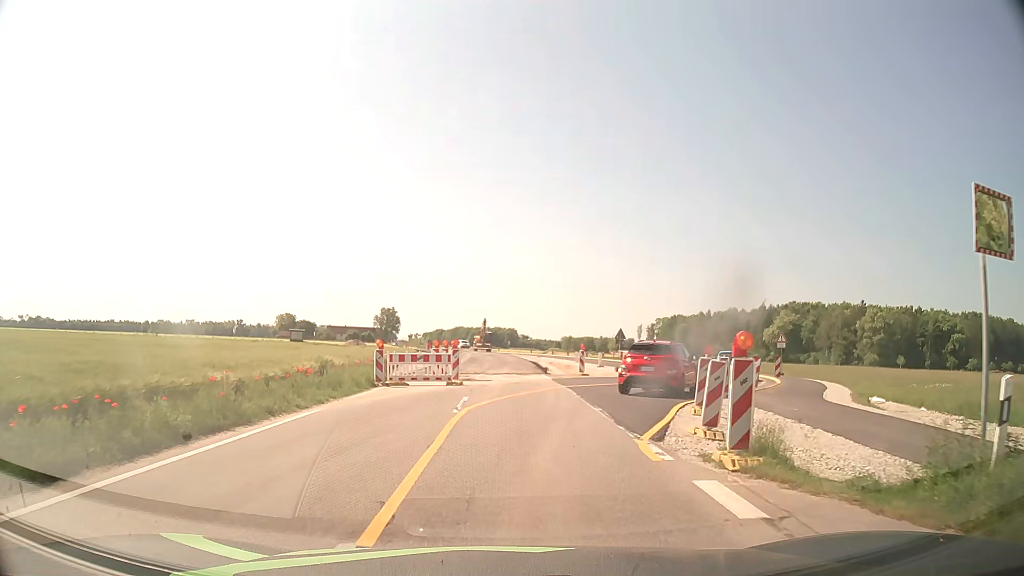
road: tertiary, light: Day
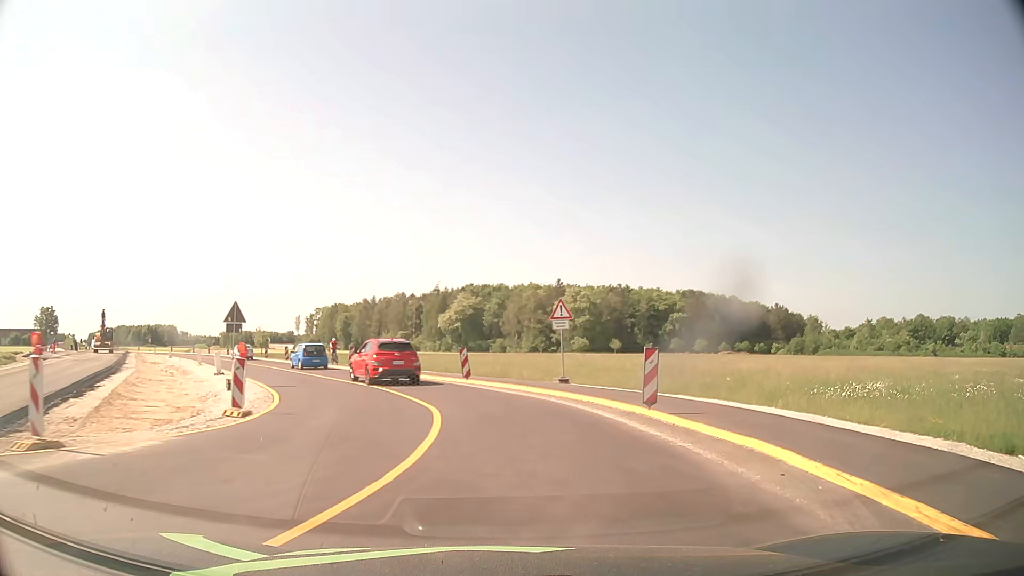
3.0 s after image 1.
(+4.8, +23.3) m; +29°
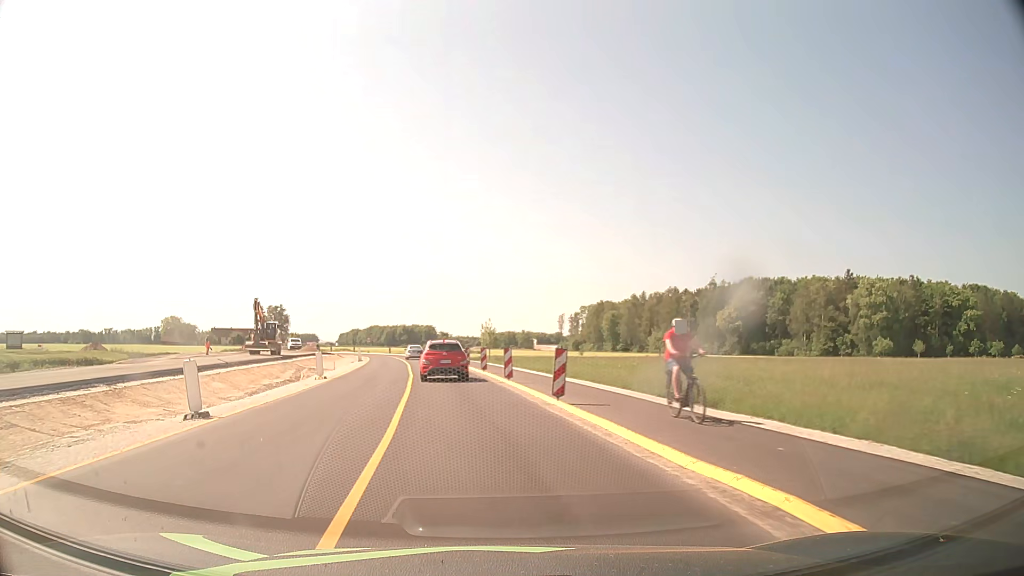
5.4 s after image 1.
(-2.9, +22.9) m; -23°
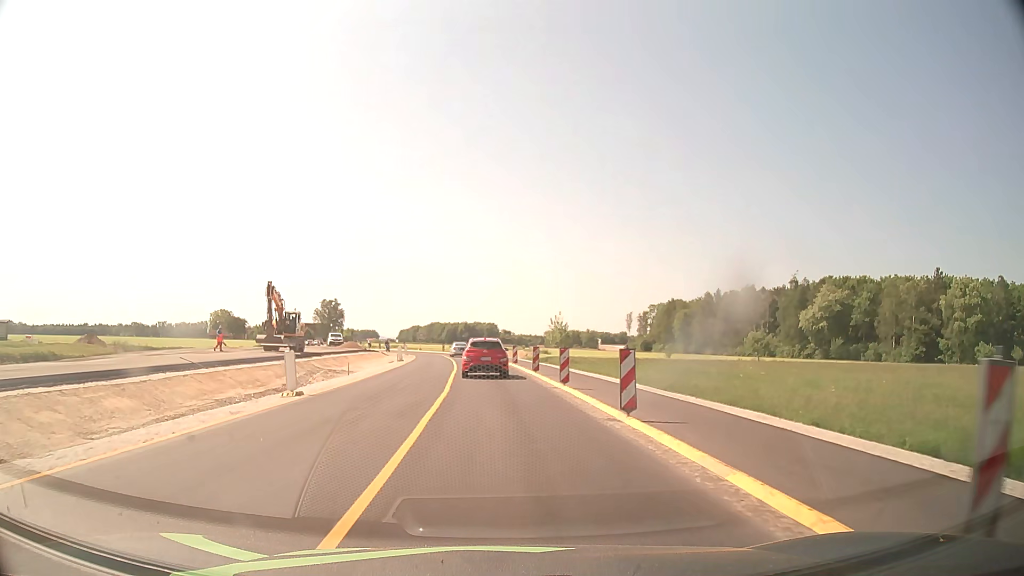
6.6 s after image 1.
(-0.9, +12.5) m; -6°
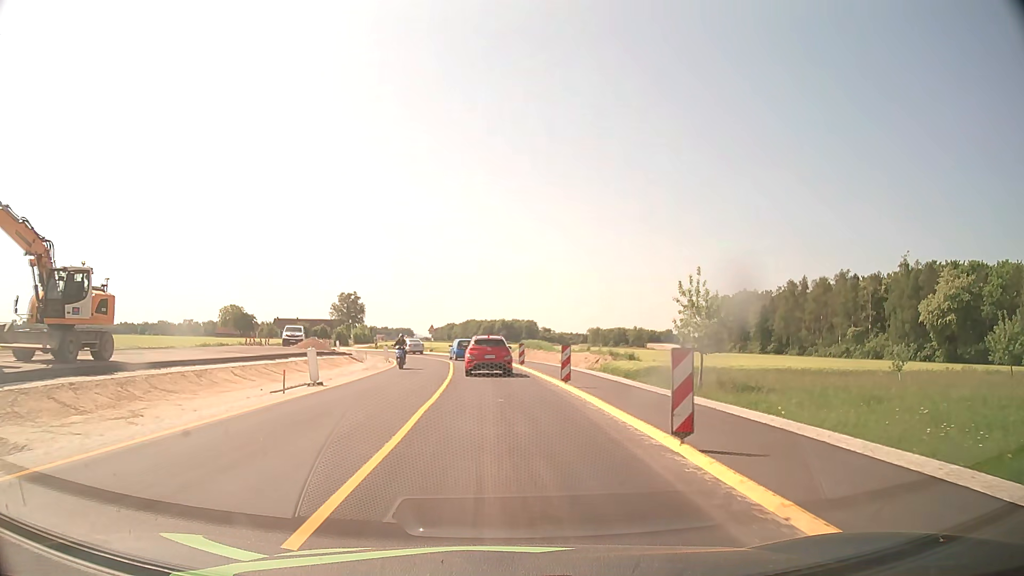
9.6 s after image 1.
(-1.0, +33.4) m; -3°
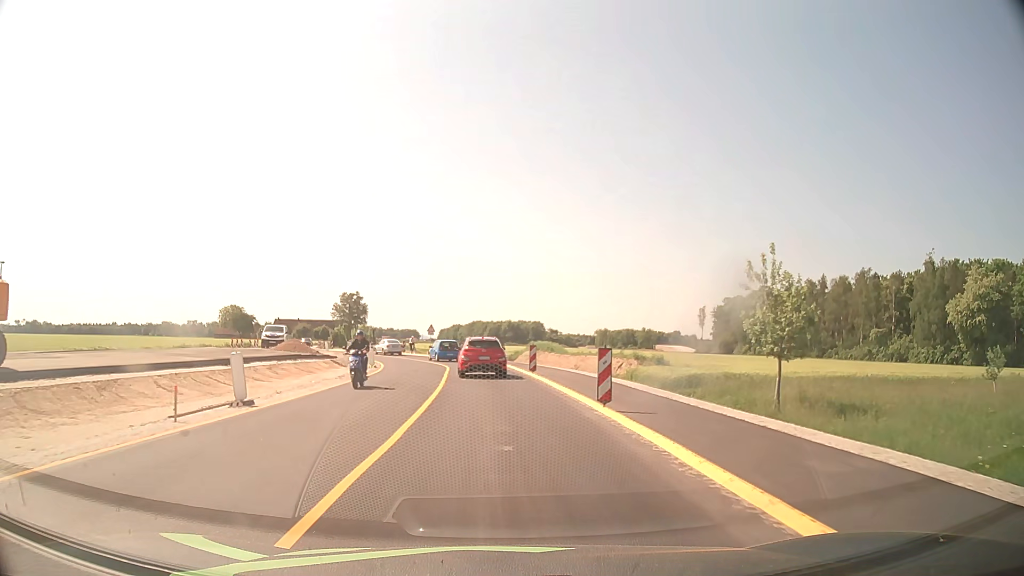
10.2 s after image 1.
(0.0, +6.8) m; -1°
